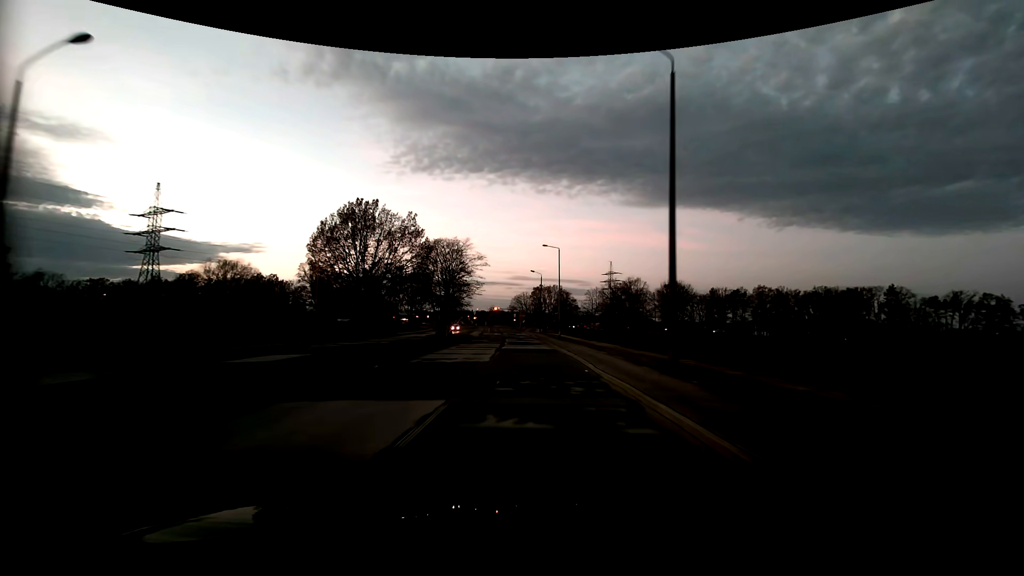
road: tertiary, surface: asphalt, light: Dusk
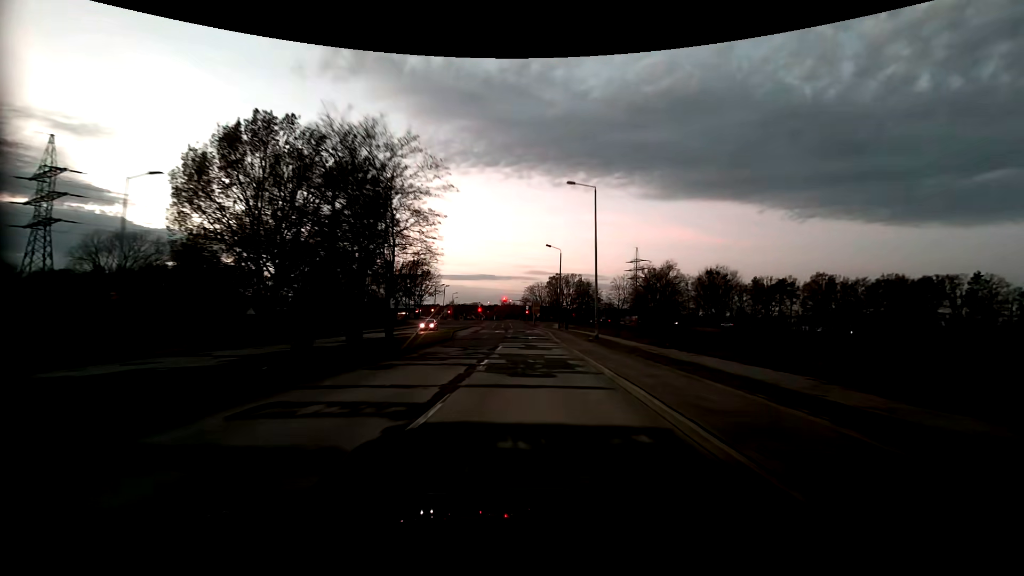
(-0.2, +24.2) m; -1°
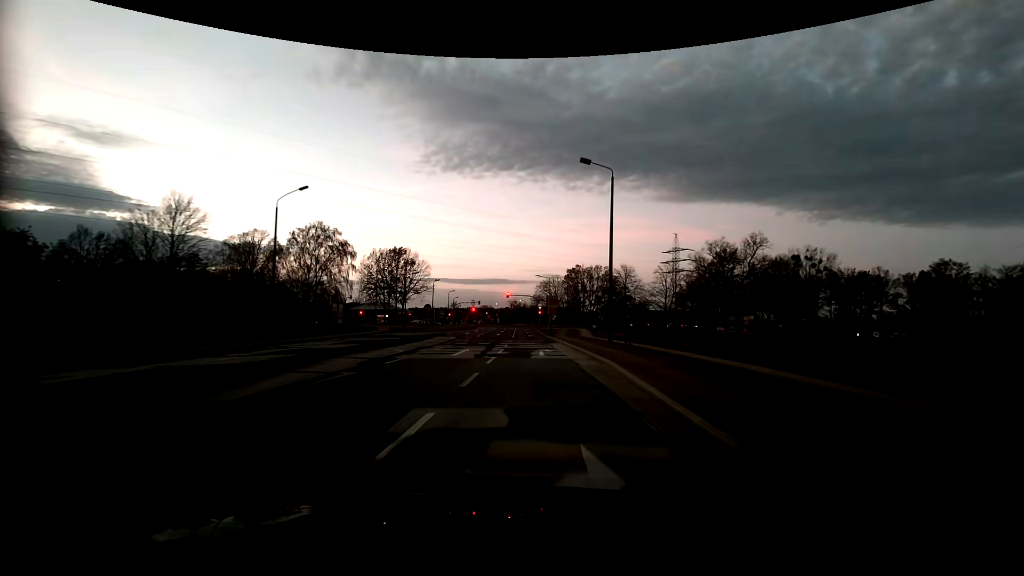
(-0.7, +36.5) m; -2°
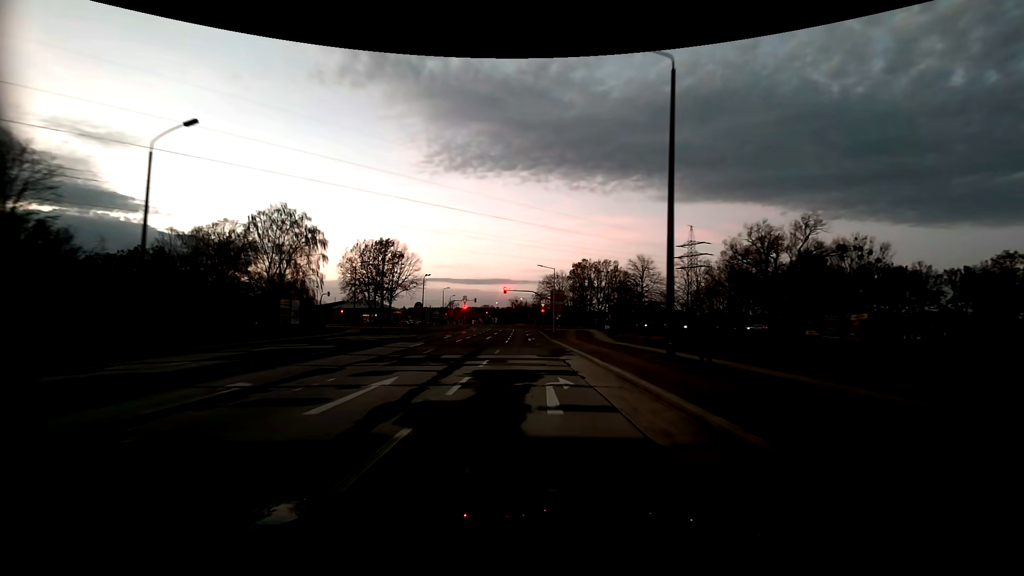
(0.0, +13.3) m; 0°
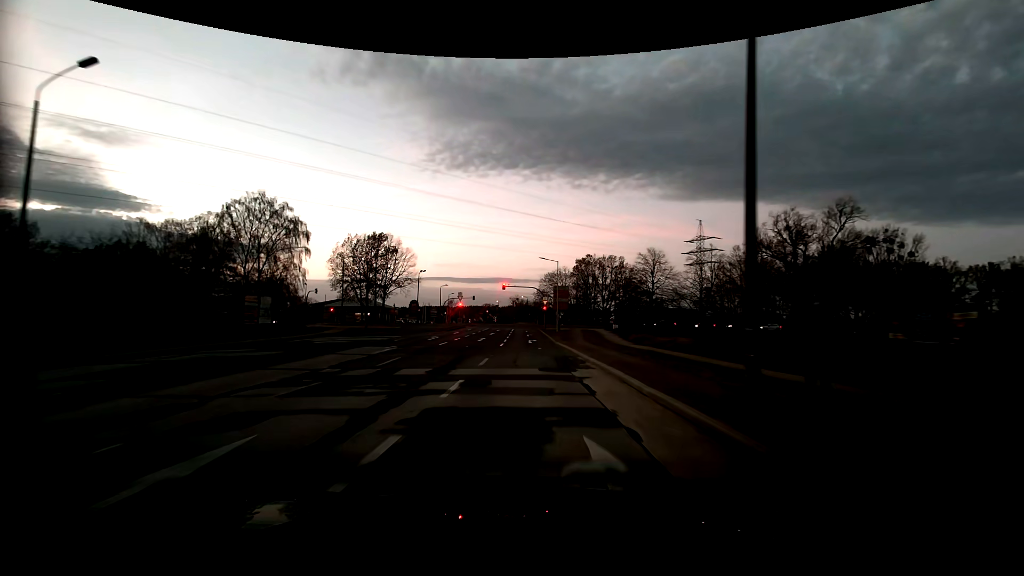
(0.0, +6.3) m; 0°
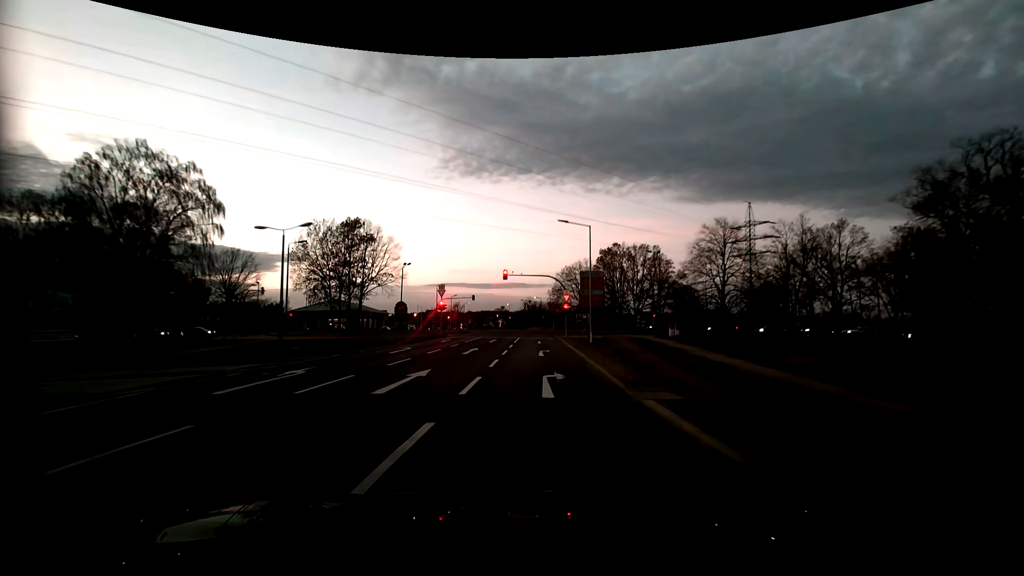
(-0.4, +22.9) m; -1°
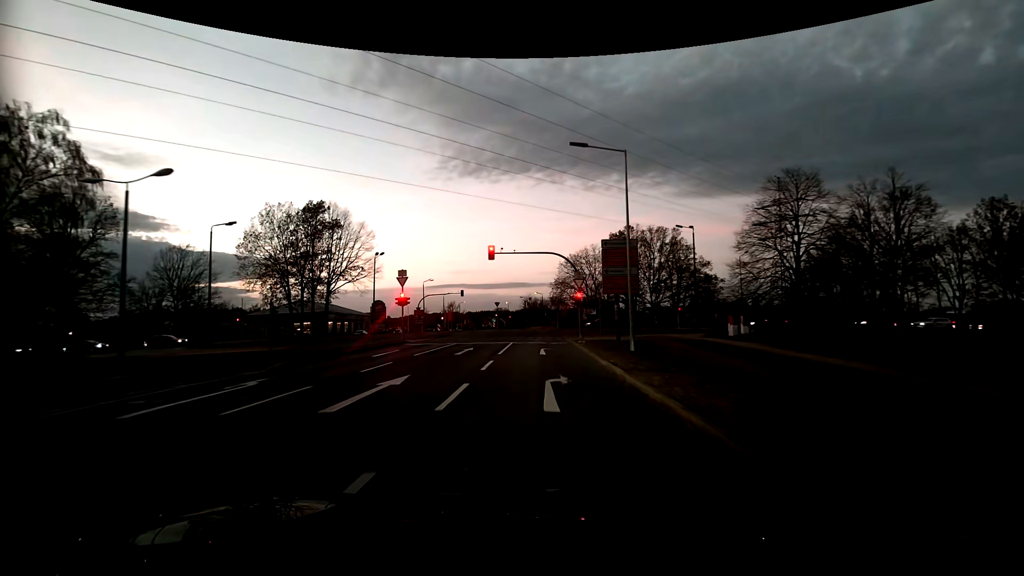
(-0.1, +14.3) m; -1°
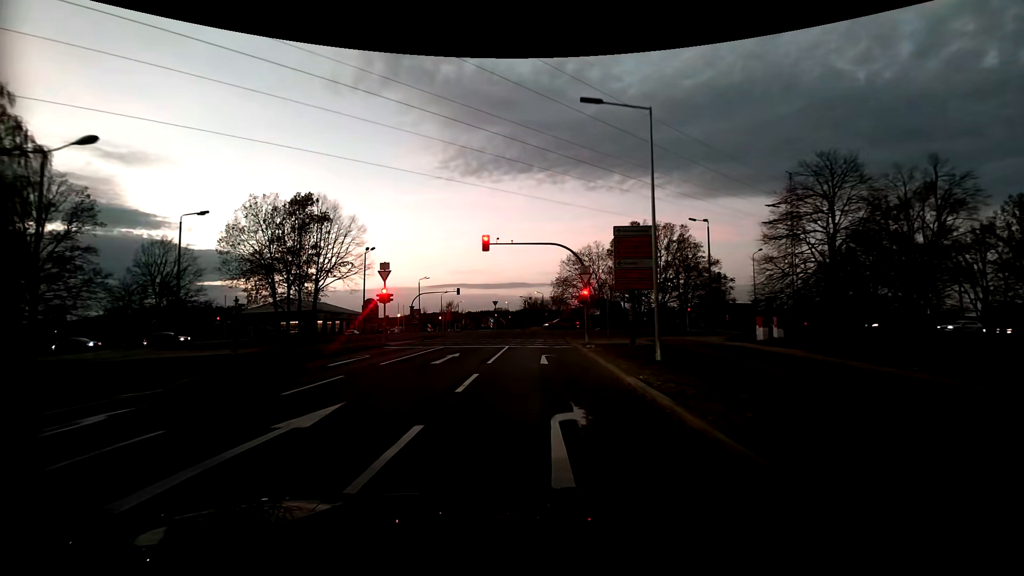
(0.0, +4.1) m; 0°
(0, +10) (0, +20) (0, +30) (0, +40) (+4, +49) (+12, +55) (+22, +57) (+32, +58) (+42, +59) (+52, +60) m
